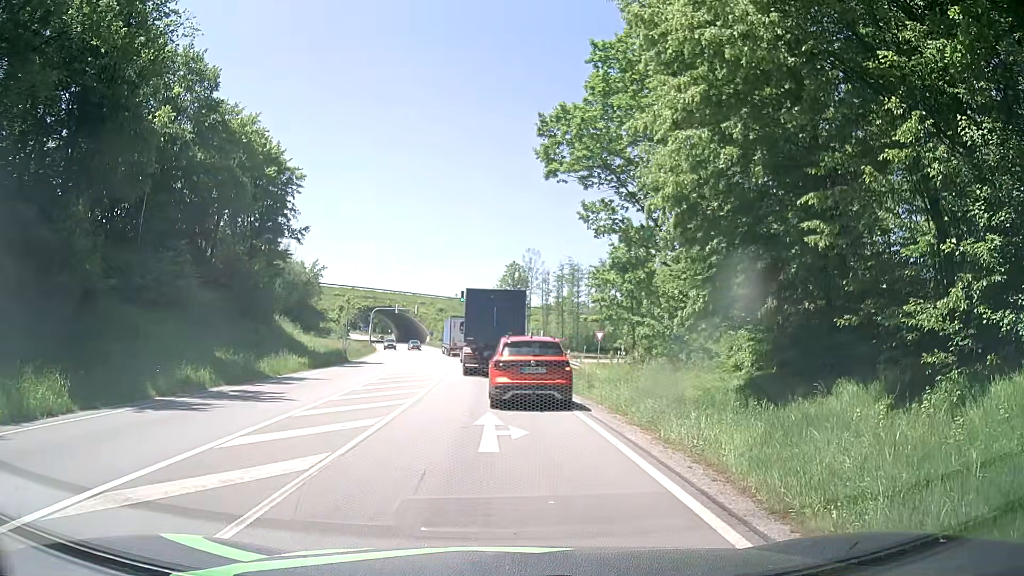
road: primary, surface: asphalt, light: Day
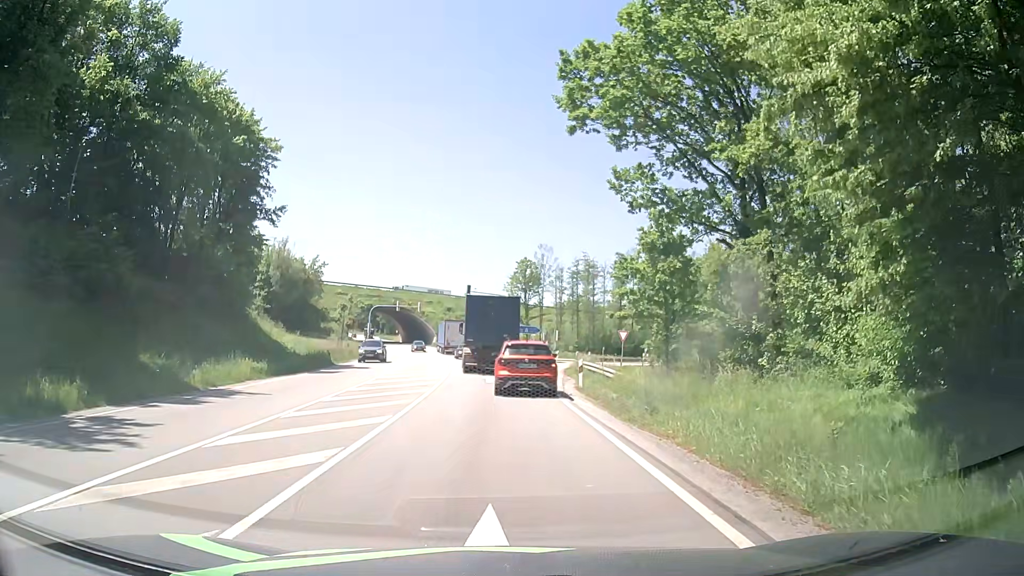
(-0.1, +8.1) m; -1°
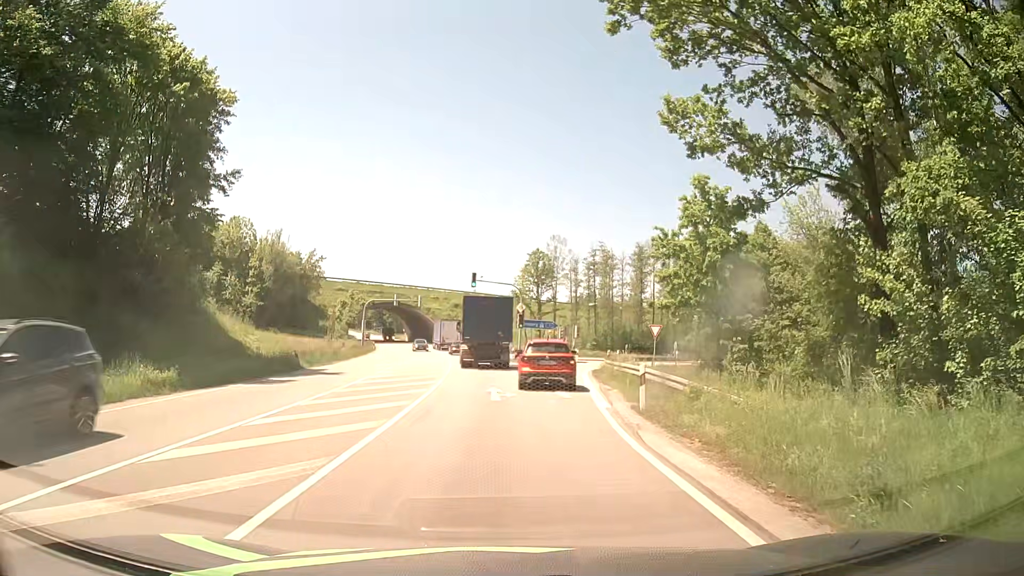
(0.0, +9.3) m; 0°
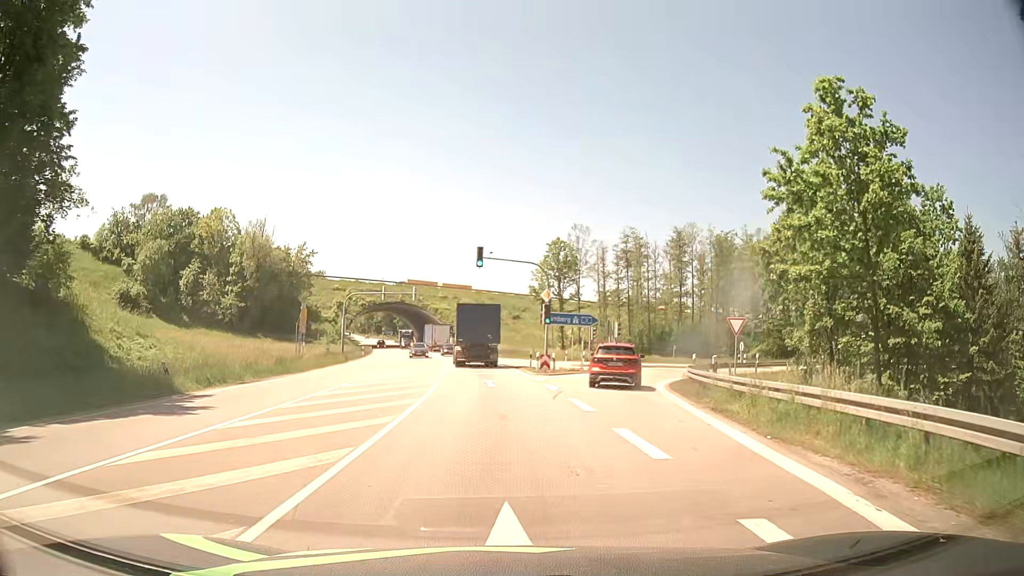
(-0.3, +16.0) m; -2°
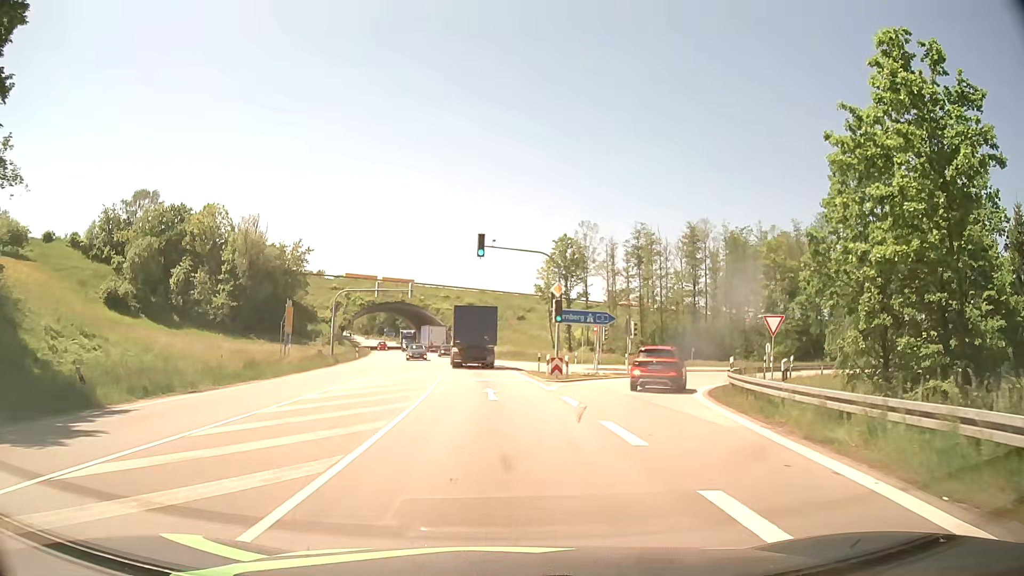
(0.0, +5.0) m; 0°
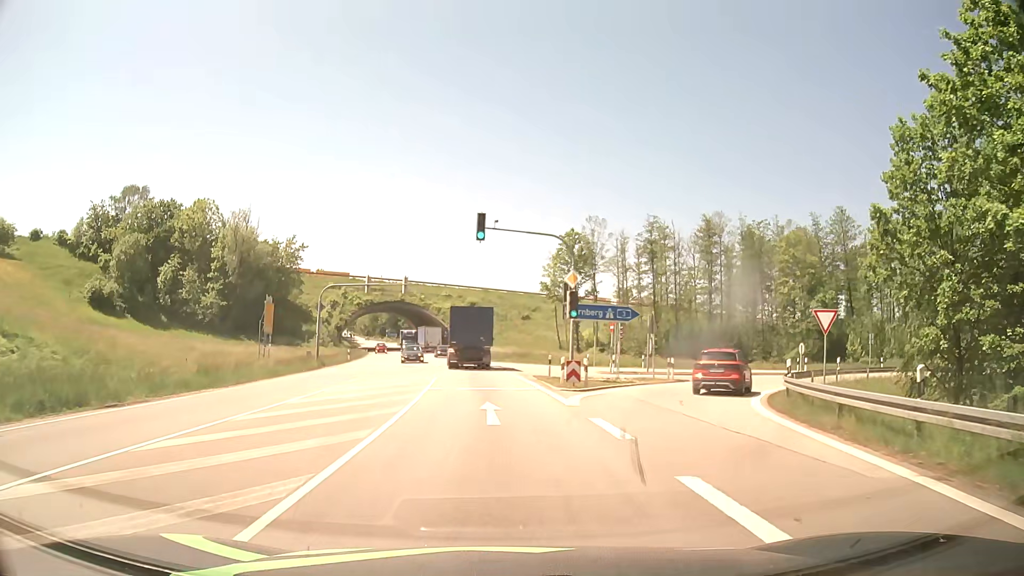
(0.0, +5.5) m; 0°
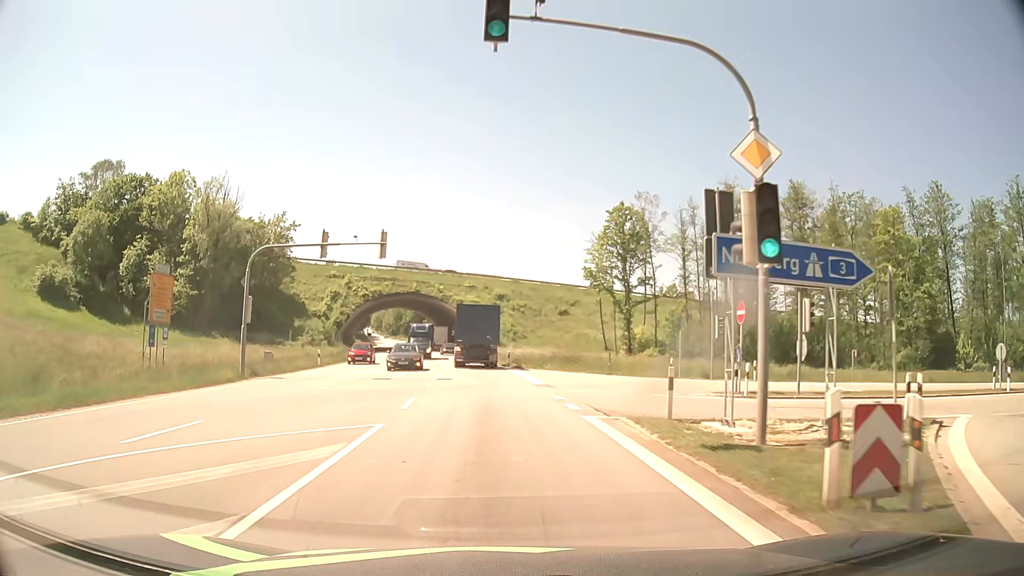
(-0.5, +18.7) m; -3°
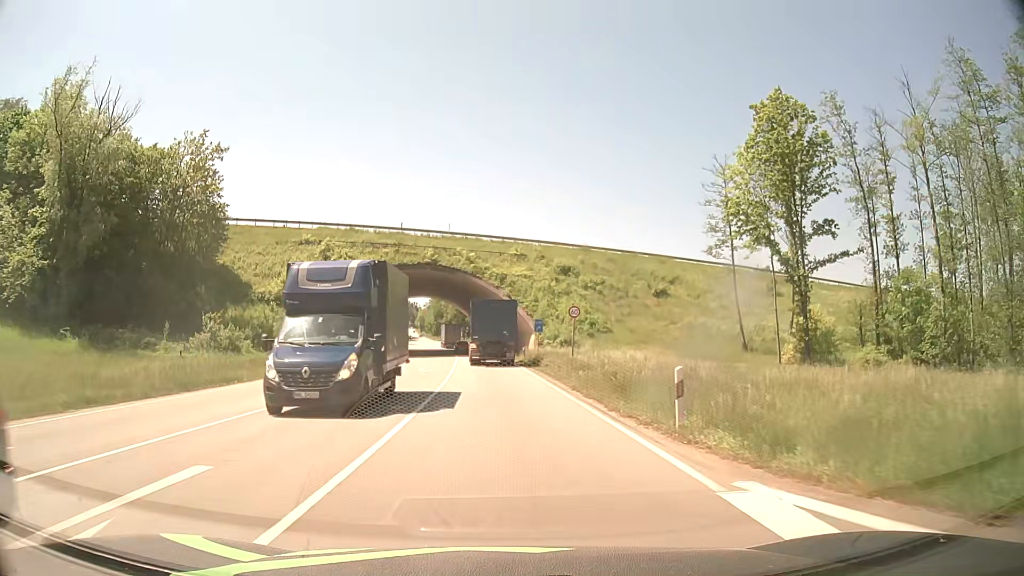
(-1.3, +36.7) m; -4°
(0, +10) (0, +20) (-1, +30) (-1, +40) (-2, +50) (-2, +60) (-3, +70) (-5, +80) (-7, +90) (-8, +99) m
